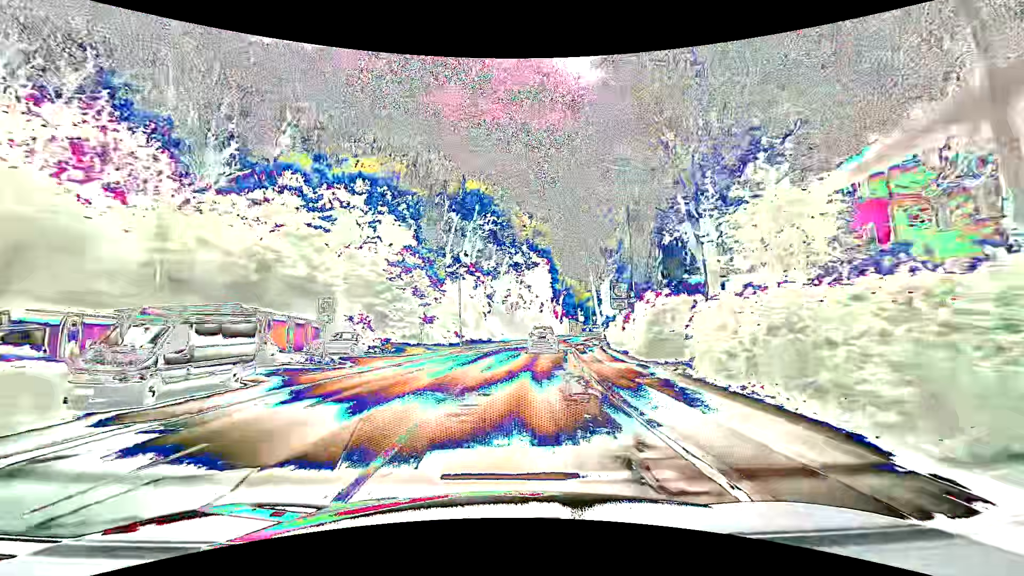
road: tertiary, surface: asphalt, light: Day
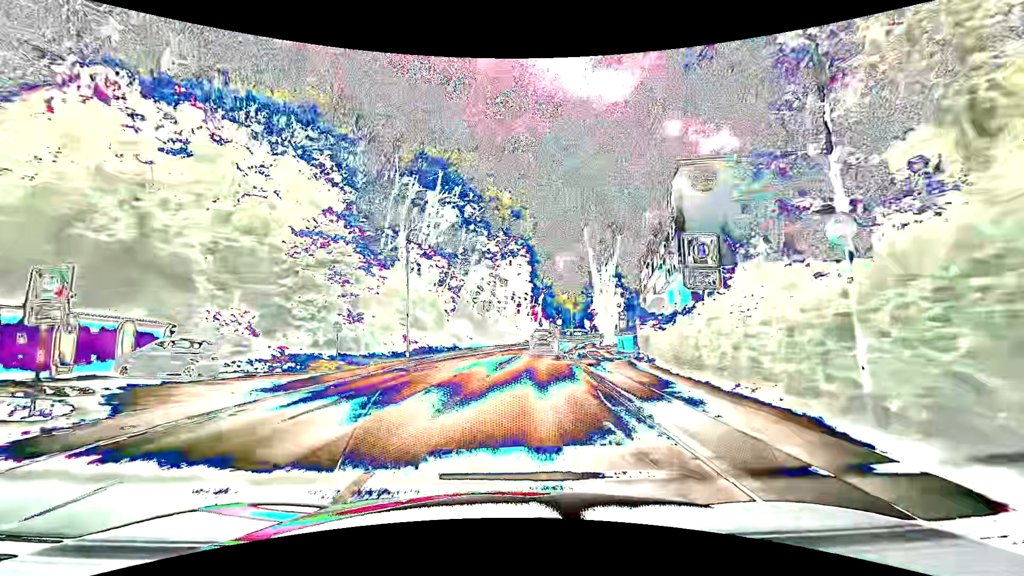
(0.0, +14.2) m; +2°
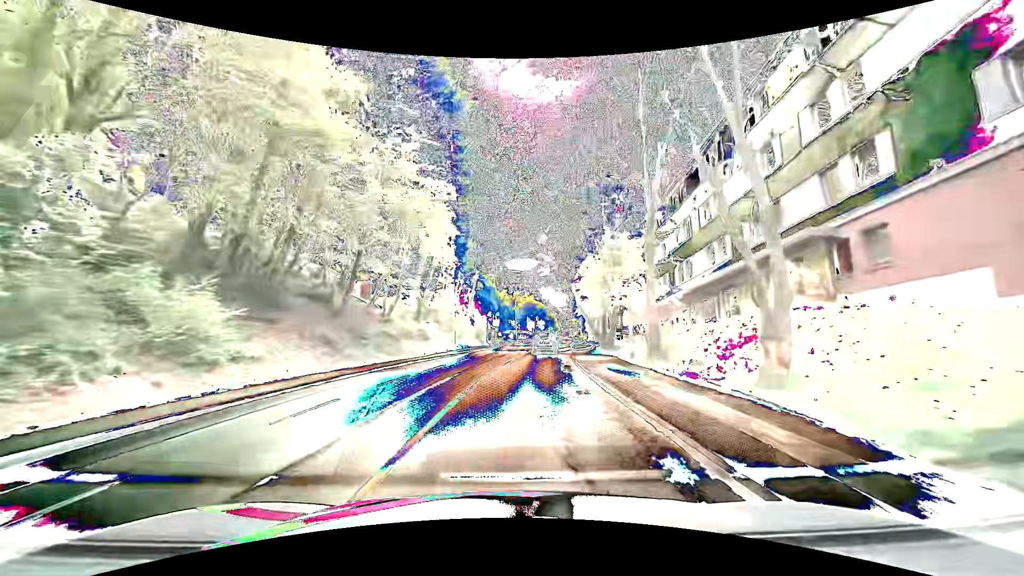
(+2.4, +36.7) m; +7°
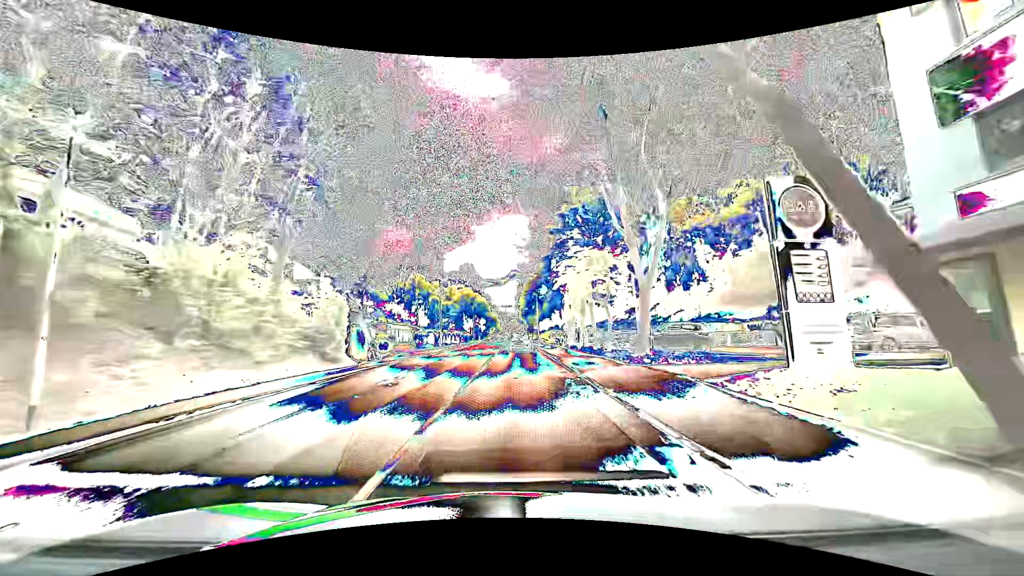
(+2.7, +37.5) m; +7°
(0, +10) (0, +20) (0, +30) (+1, +40) (+1, +50) (+1, +60) (+1, +70) (+1, +80) (+2, +90) (+2, +100) m
